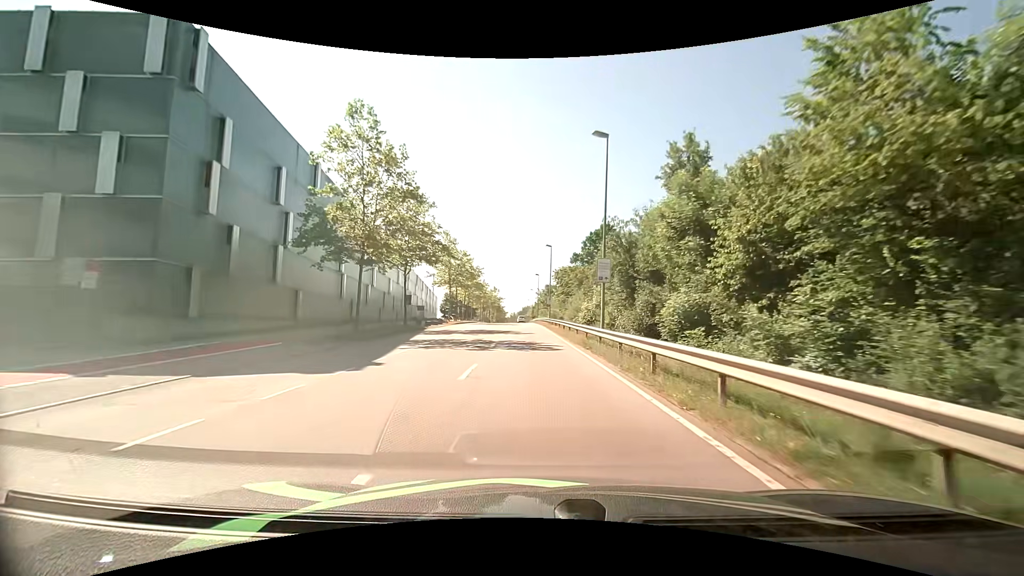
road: secondary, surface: asphalt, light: Day
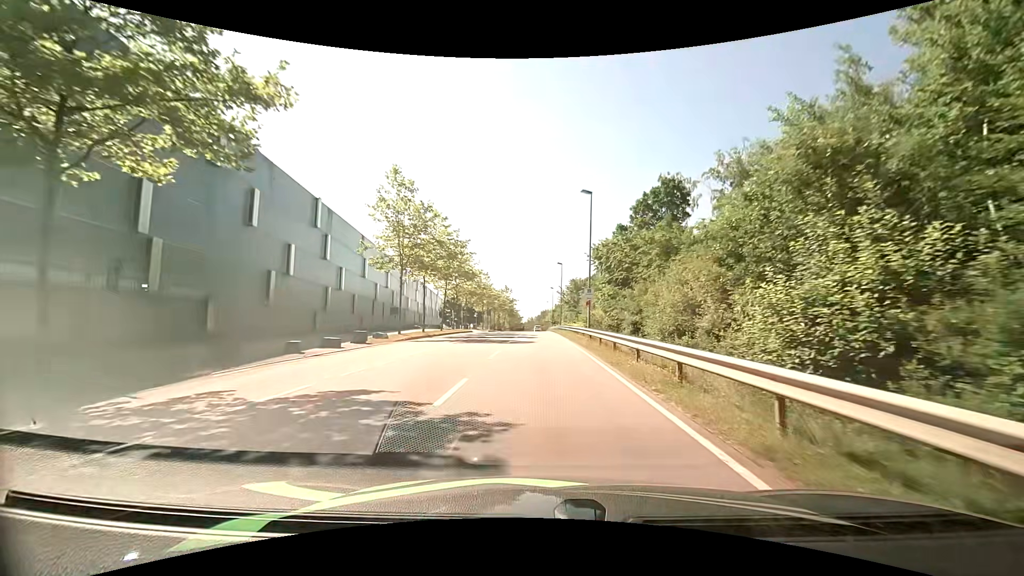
(-0.6, +29.8) m; -2°
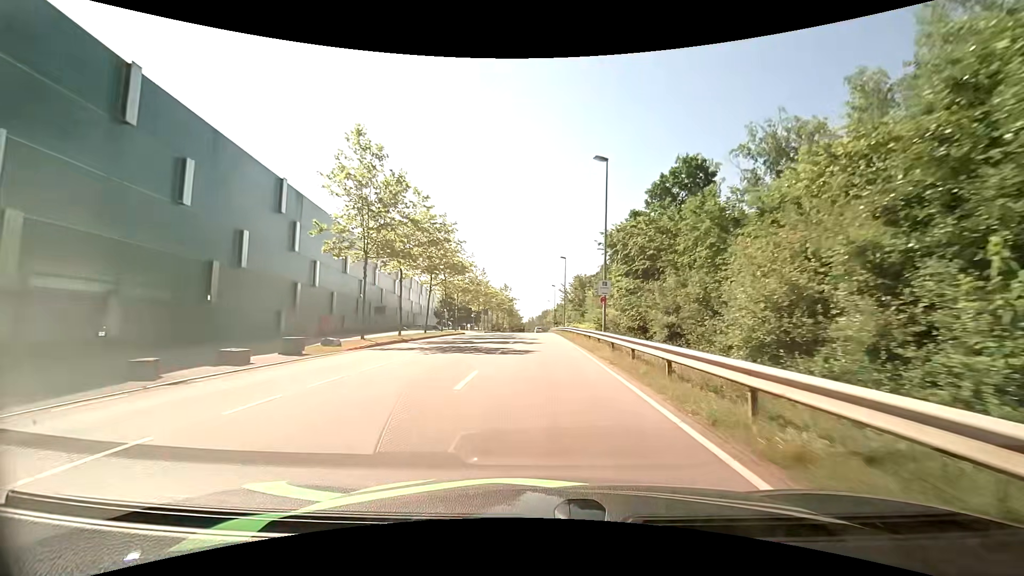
(0.0, +7.3) m; 0°
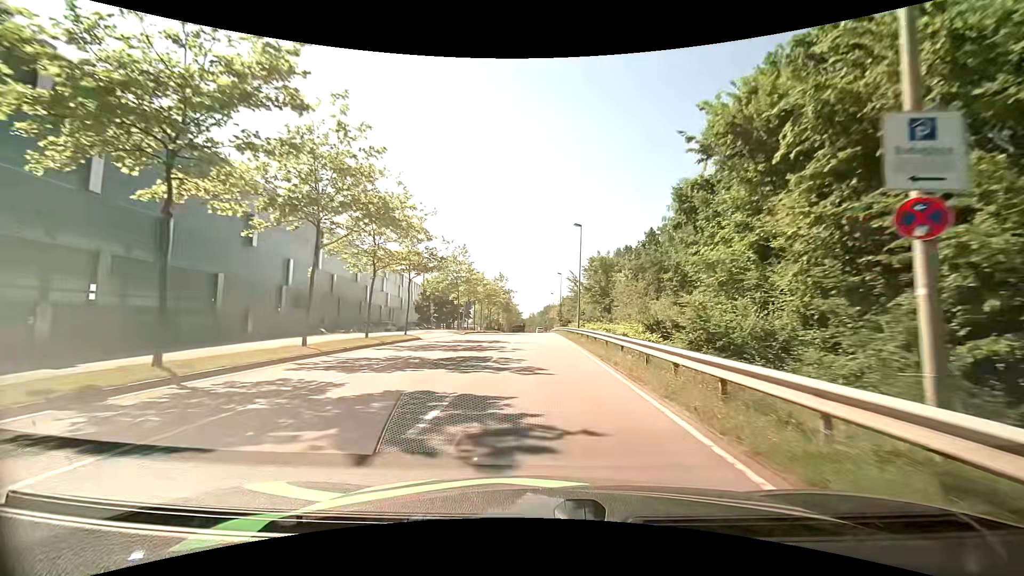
(0.0, +21.6) m; 0°
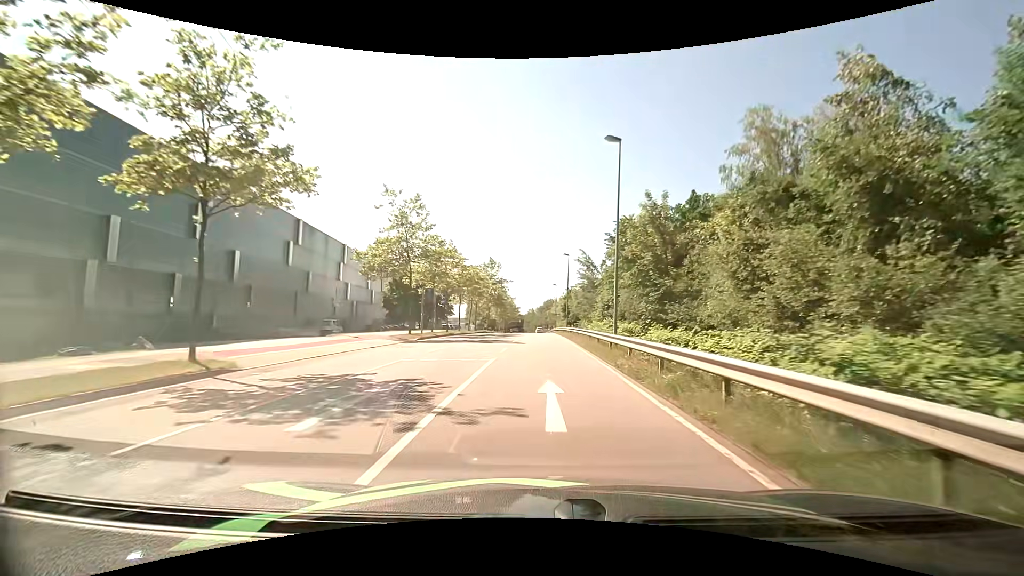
(0.0, +21.4) m; 0°
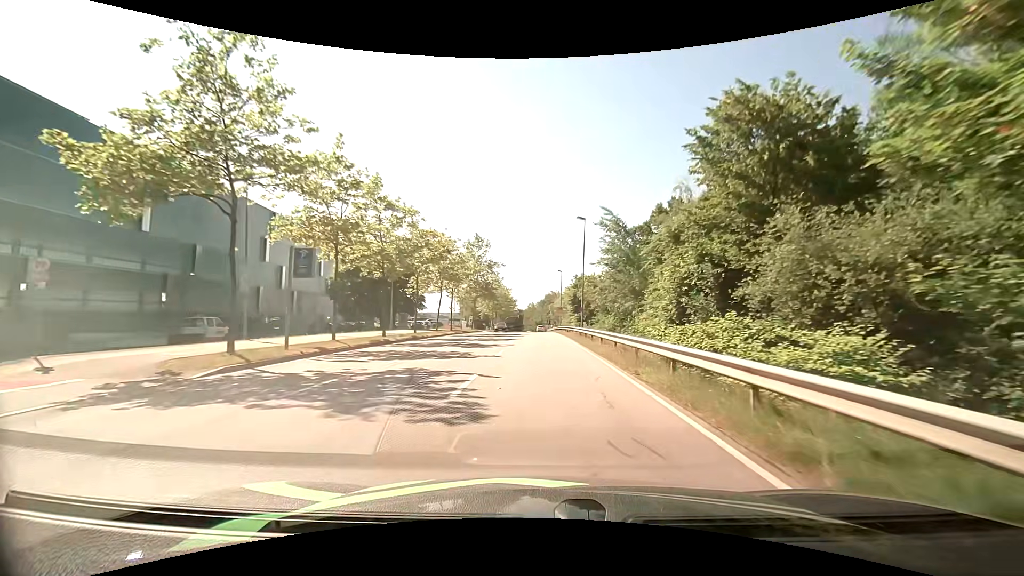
(-0.1, +21.0) m; -1°
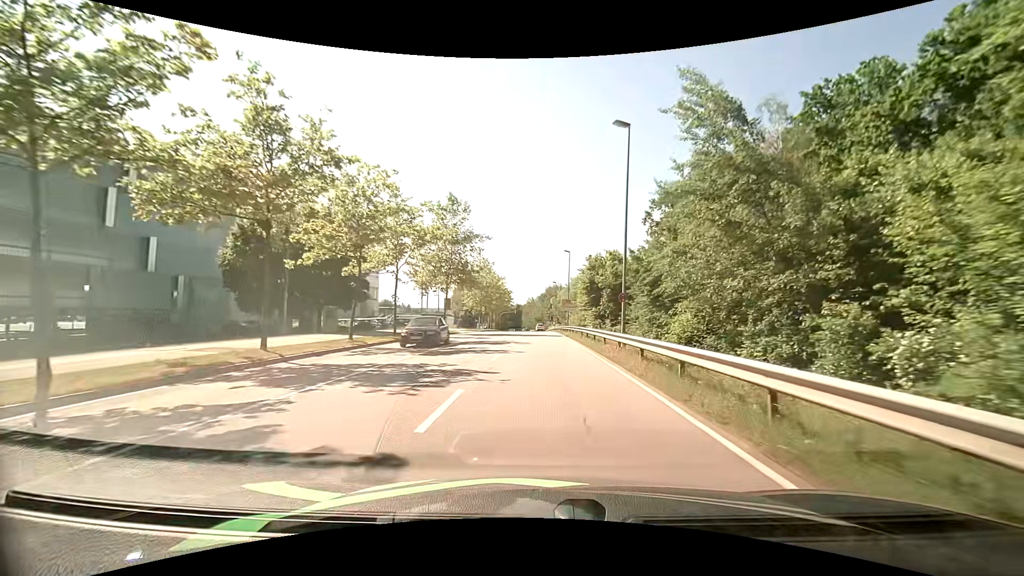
(+0.2, +20.5) m; 0°
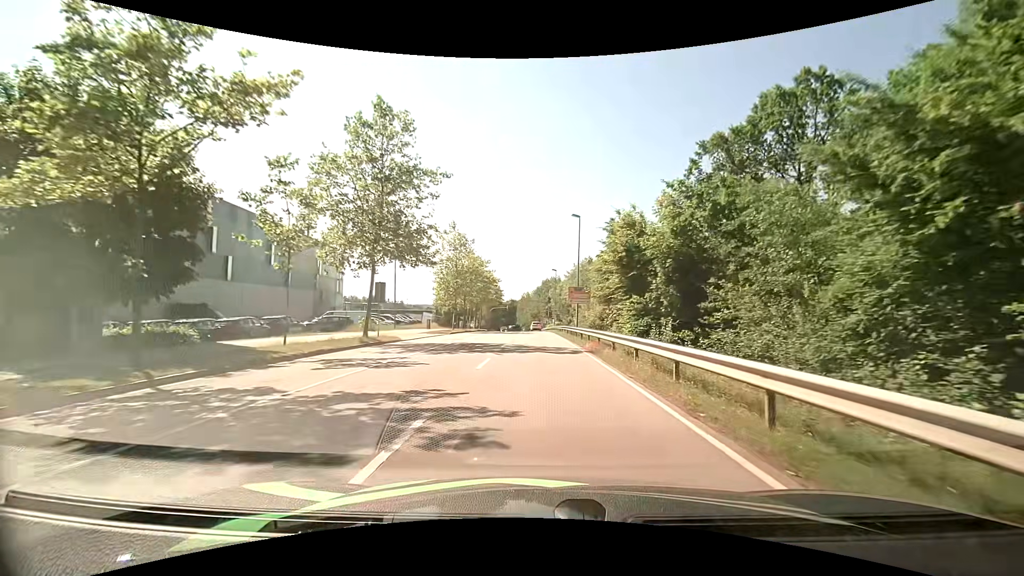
(+0.1, +20.2) m; +1°
